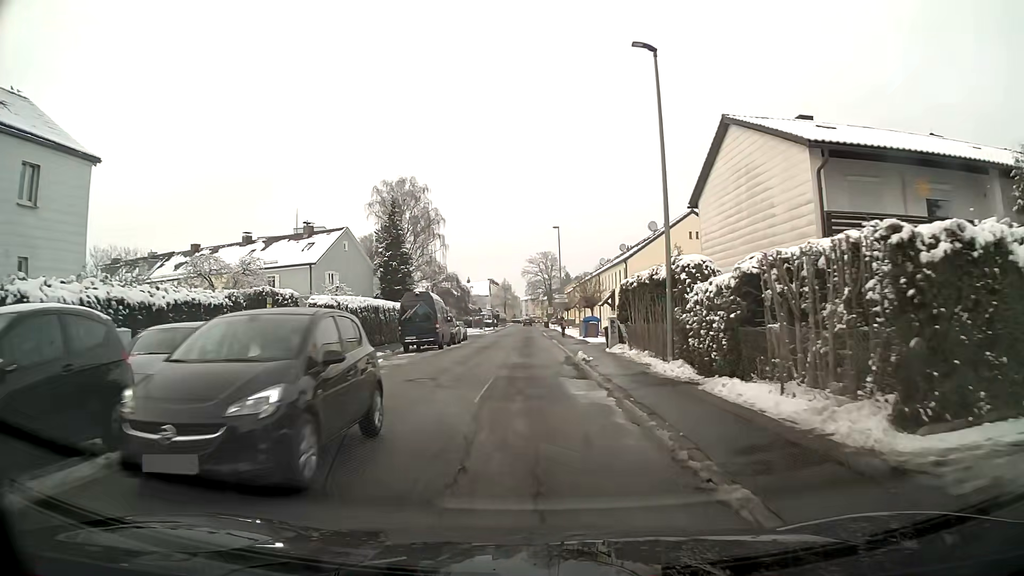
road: residential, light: Day
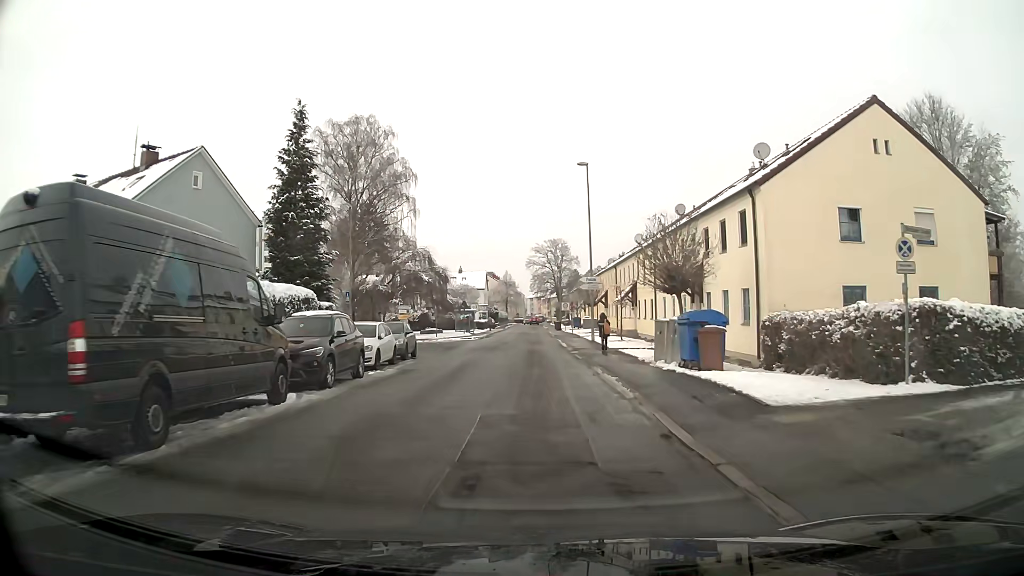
(-0.2, +26.8) m; 0°
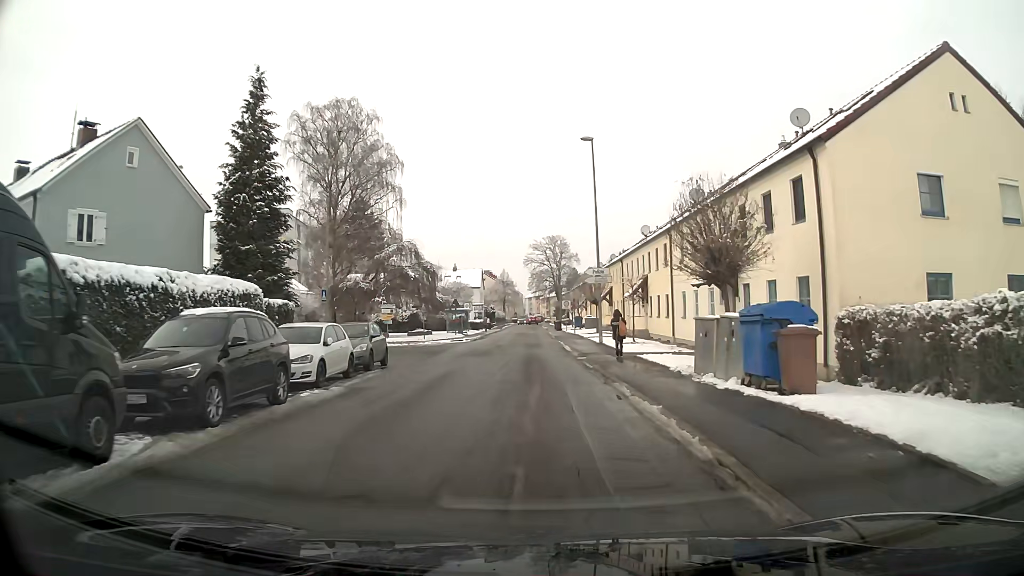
(0.0, +5.4) m; 0°
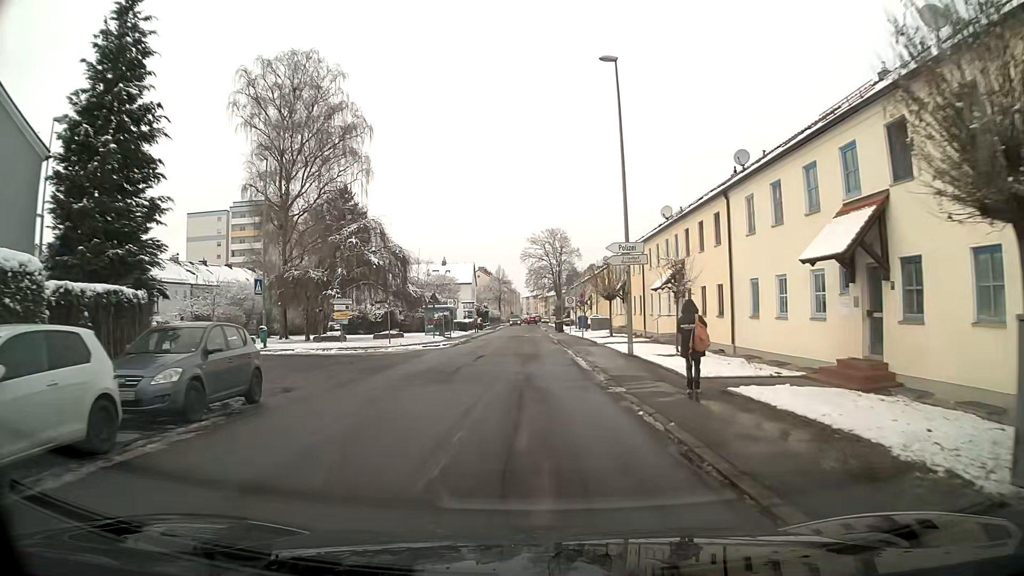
(0.0, +10.8) m; 0°
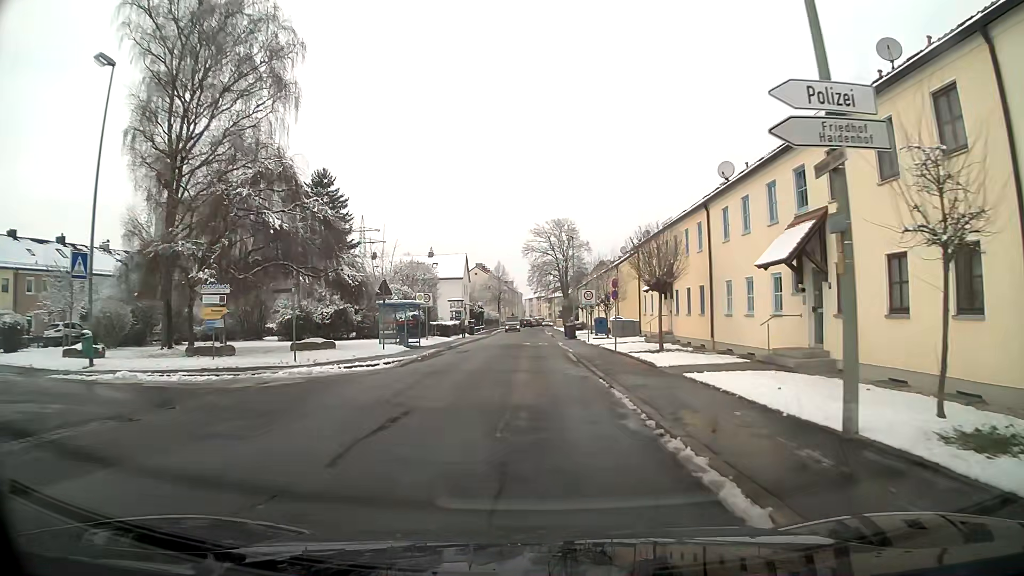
(0.0, +15.4) m; 0°
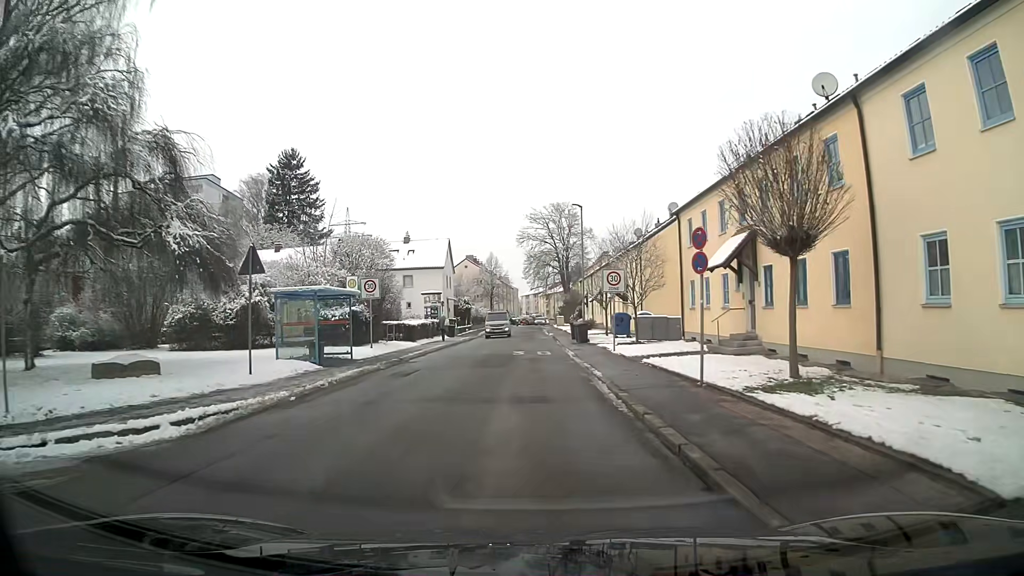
(+0.1, +13.7) m; 0°
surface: asphalt
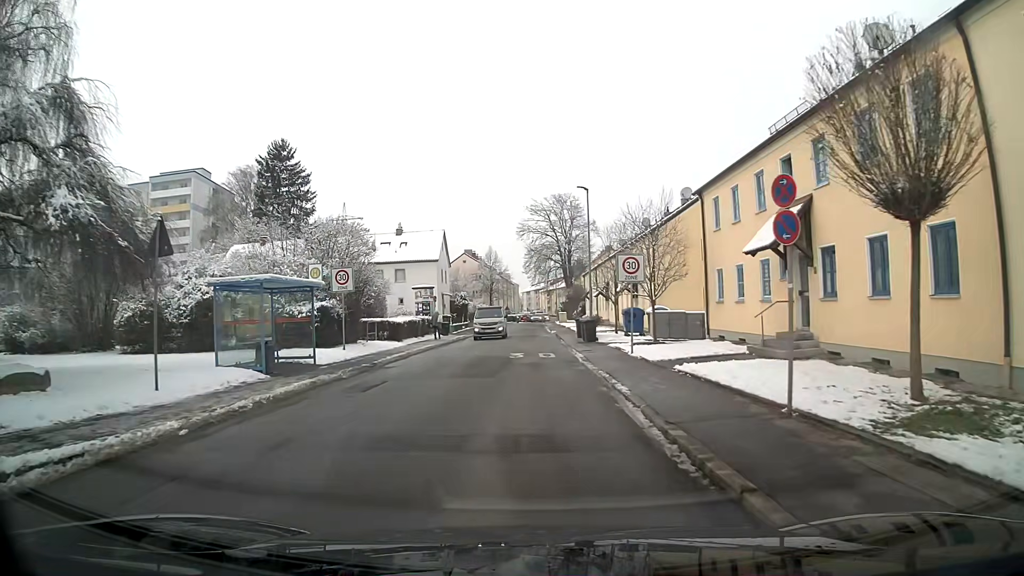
(0.0, +4.3) m; 0°
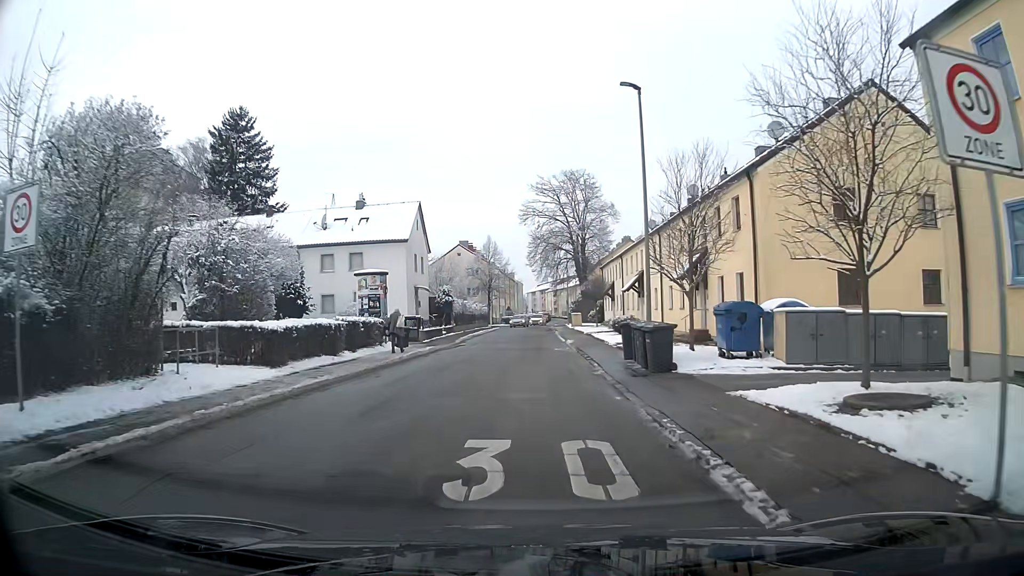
(-0.1, +16.8) m; -1°
(0, +10) (0, +20) (0, +30) (0, +40) (0, +50) (0, +60) (0, +70) (+1, +80) (+2, +90) (+3, +100) m
